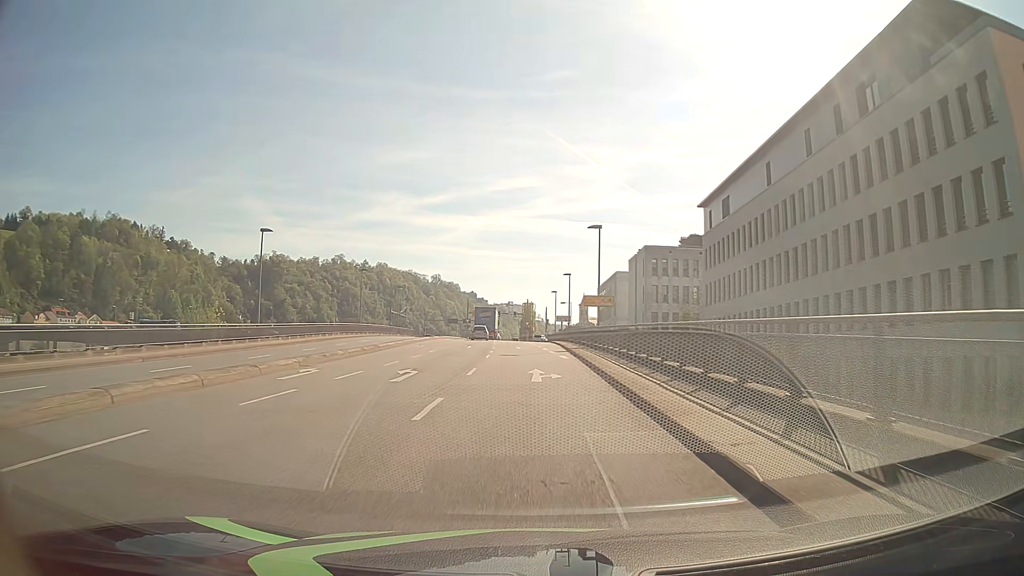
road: primary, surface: asphalt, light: Day
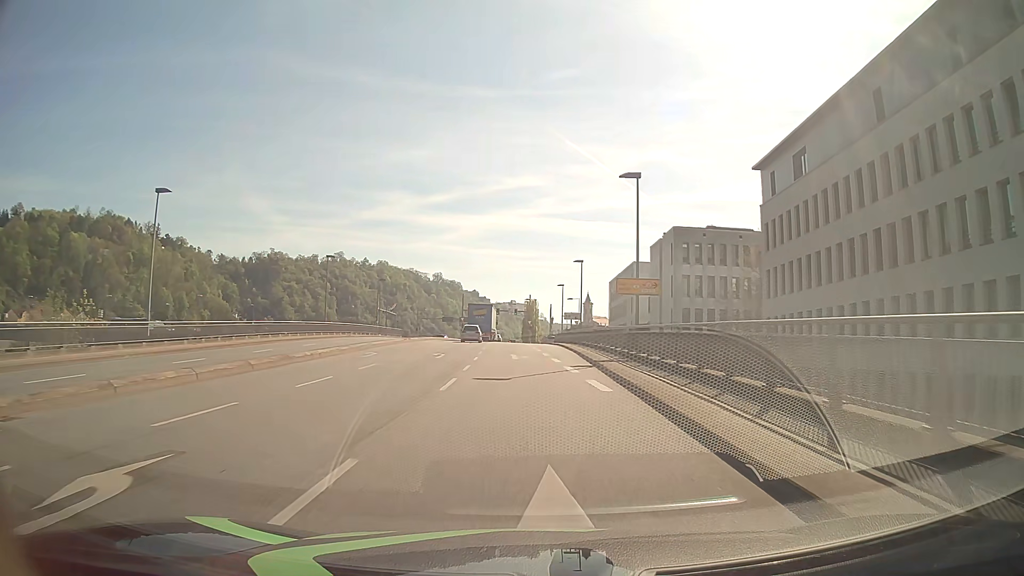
(-0.2, +15.0) m; -1°
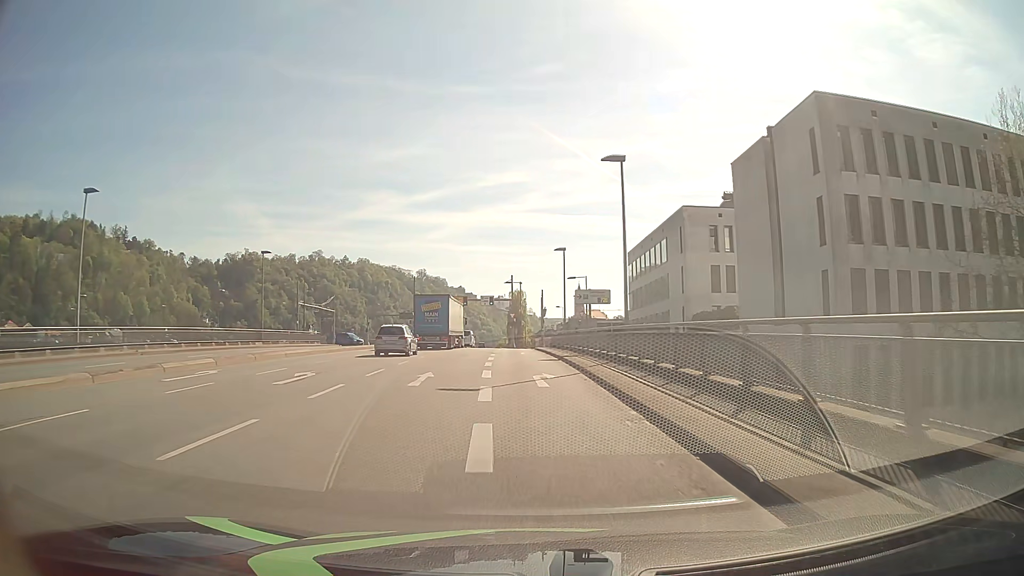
(+0.6, +37.9) m; +1°
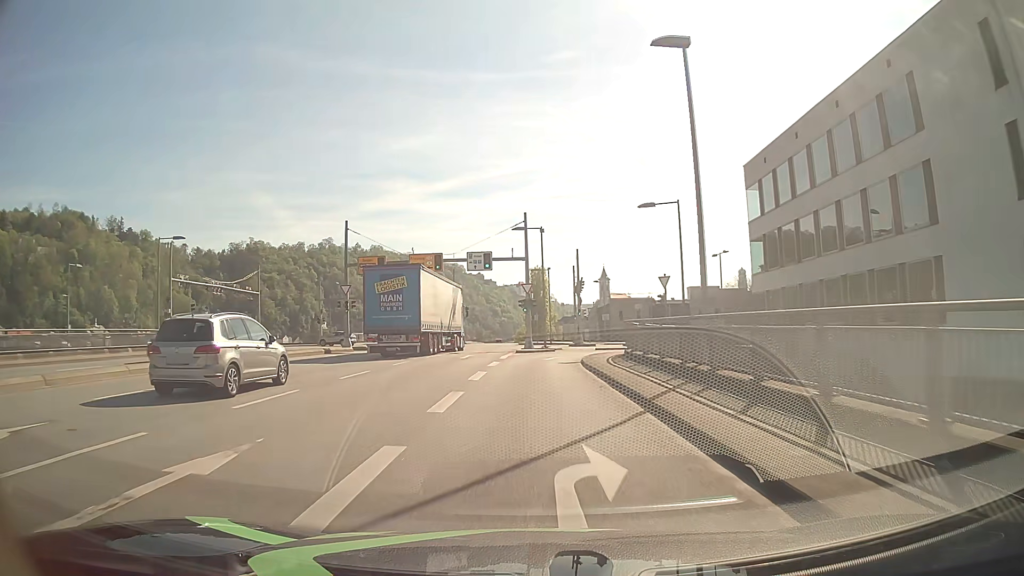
(-1.0, +38.1) m; -2°
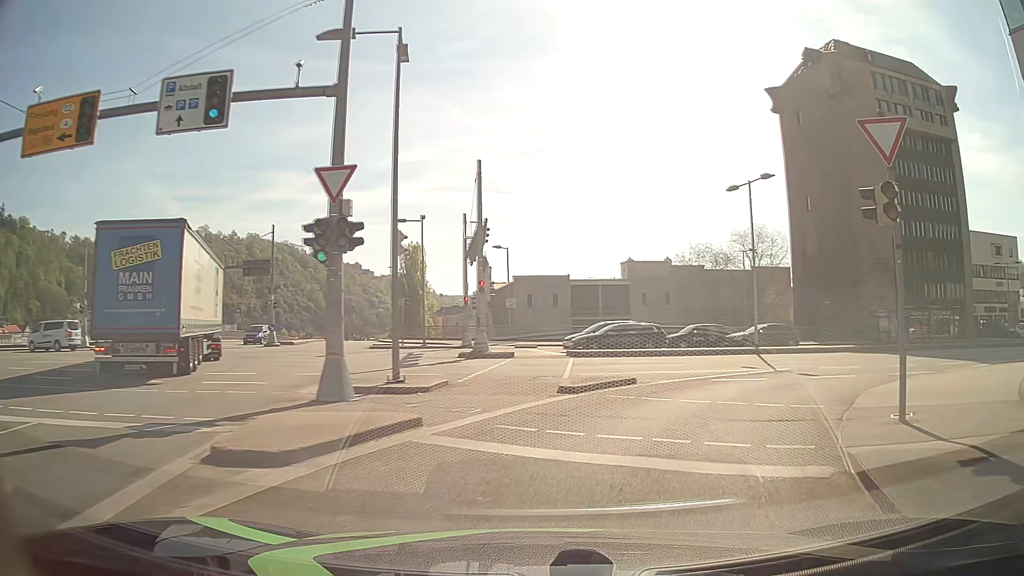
(+0.6, +30.2) m; +9°
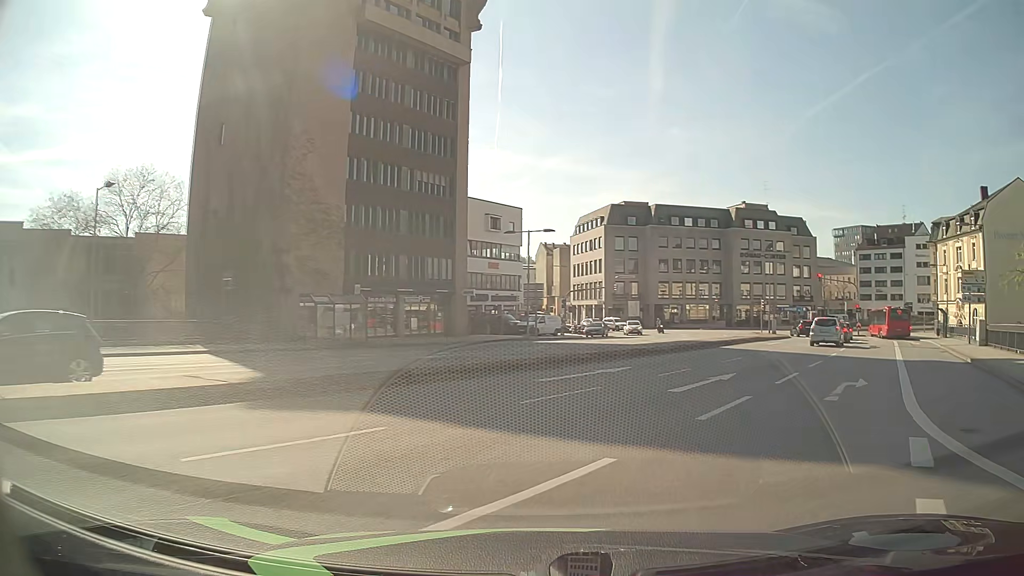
(+10.3, +22.0) m; +49°
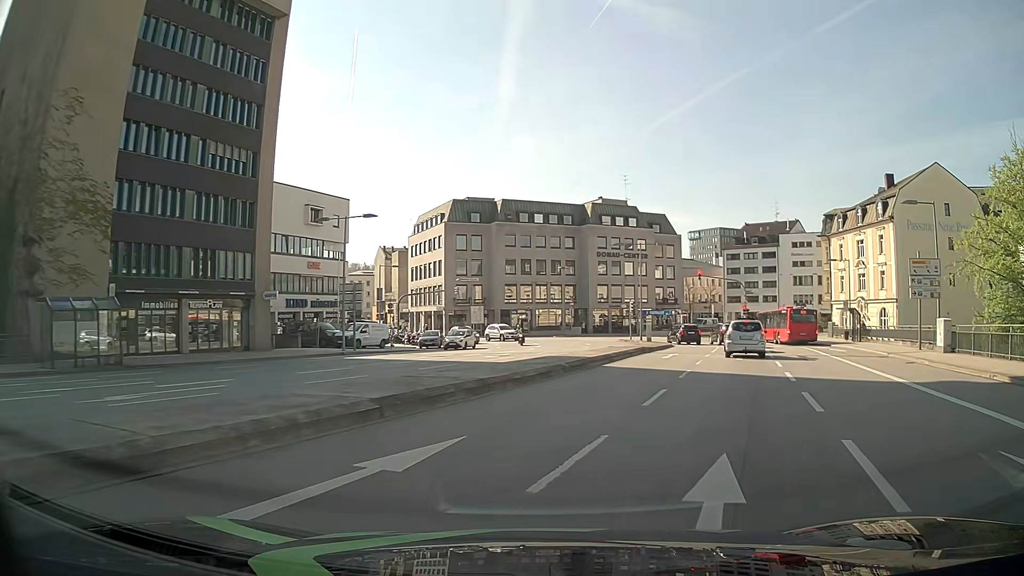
(+1.5, +10.6) m; +14°
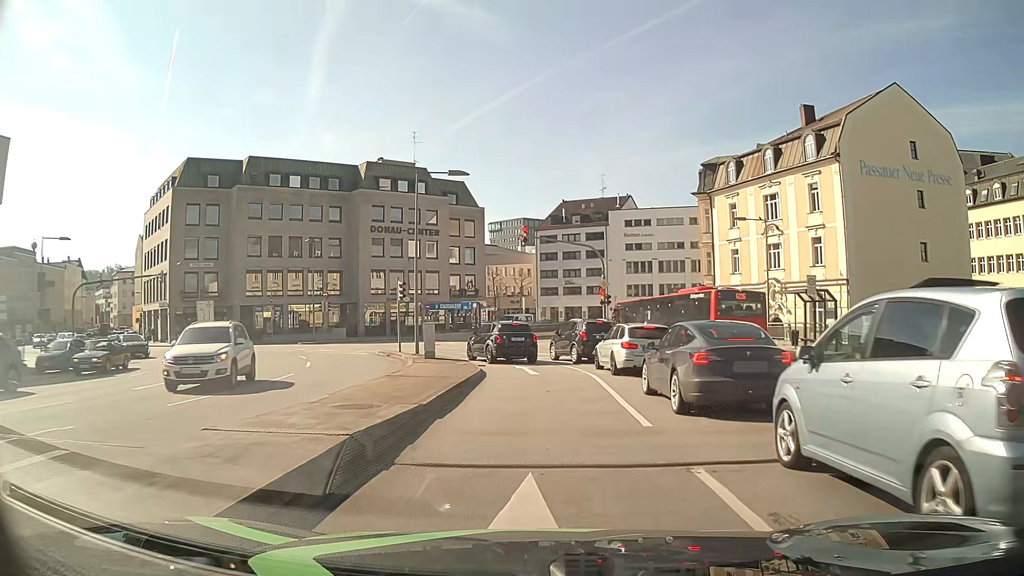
(+4.4, +25.5) m; +17°
(0, +10) (0, +20) (-2, +30) (-8, +38) (-16, +43) (-25, +48) (-34, +53) (-43, +57) (-51, +64) (-57, +71) m
